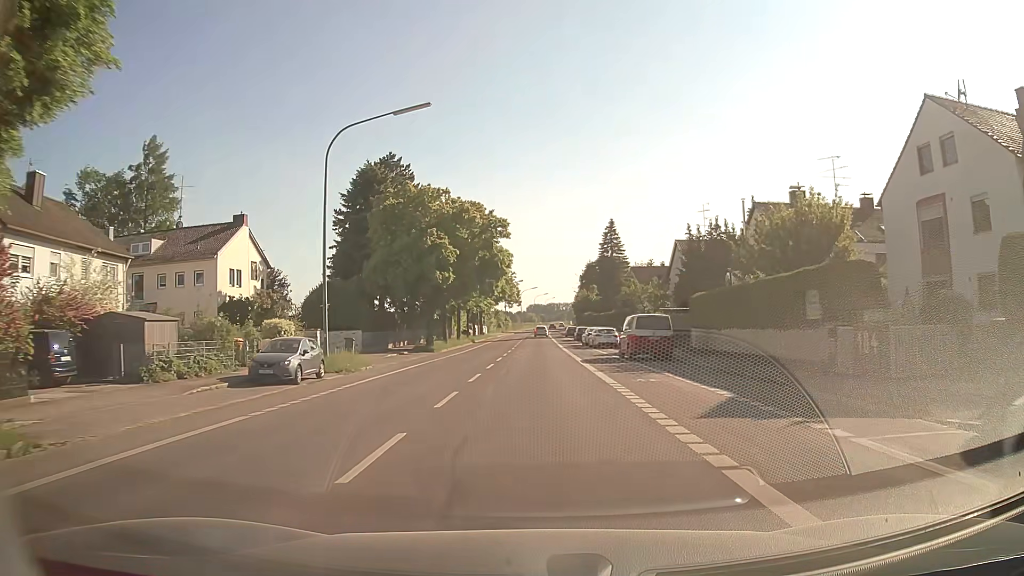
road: secondary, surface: asphalt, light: Day
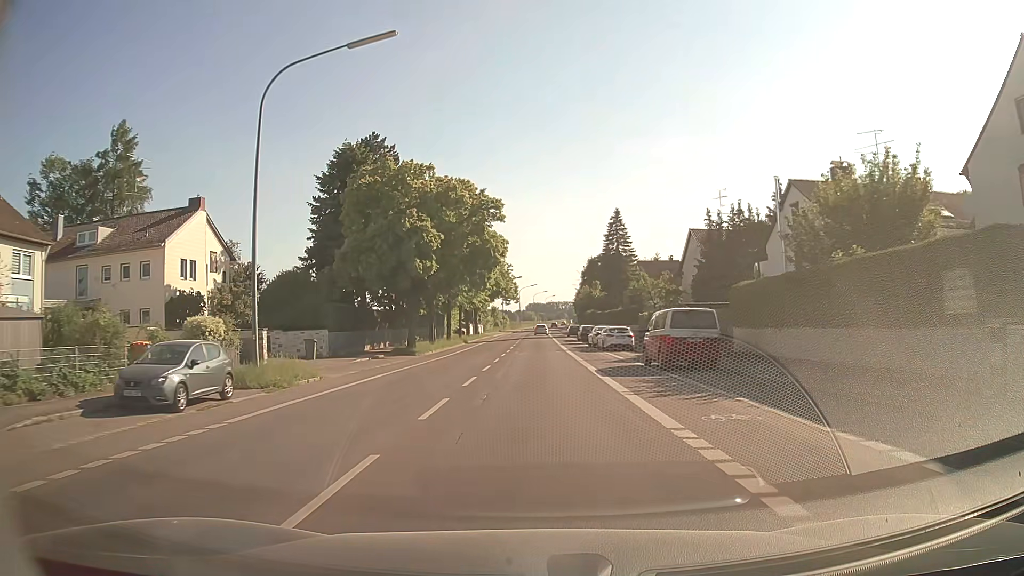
(0.0, +7.5) m; 0°
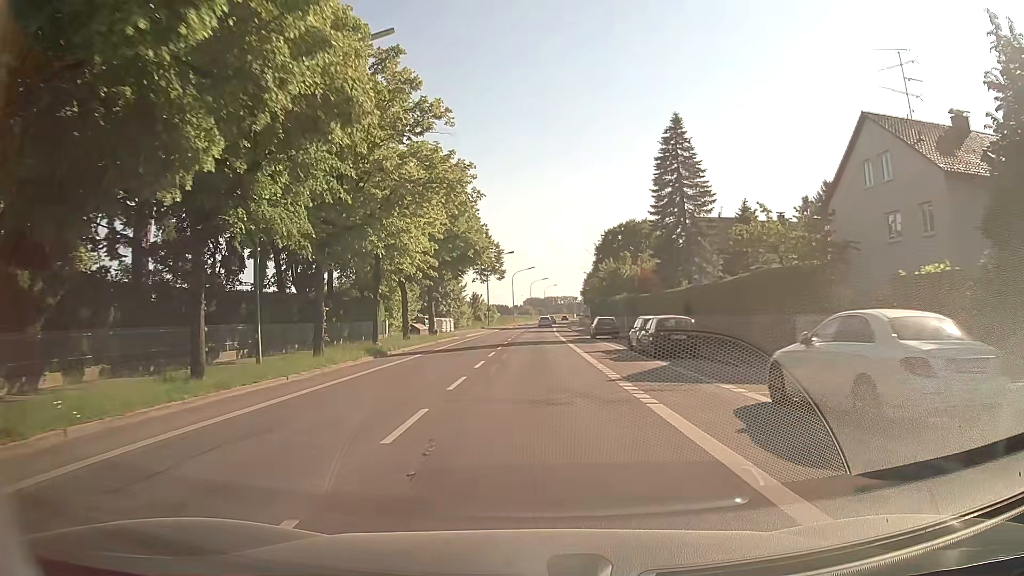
(-0.1, +38.5) m; 0°
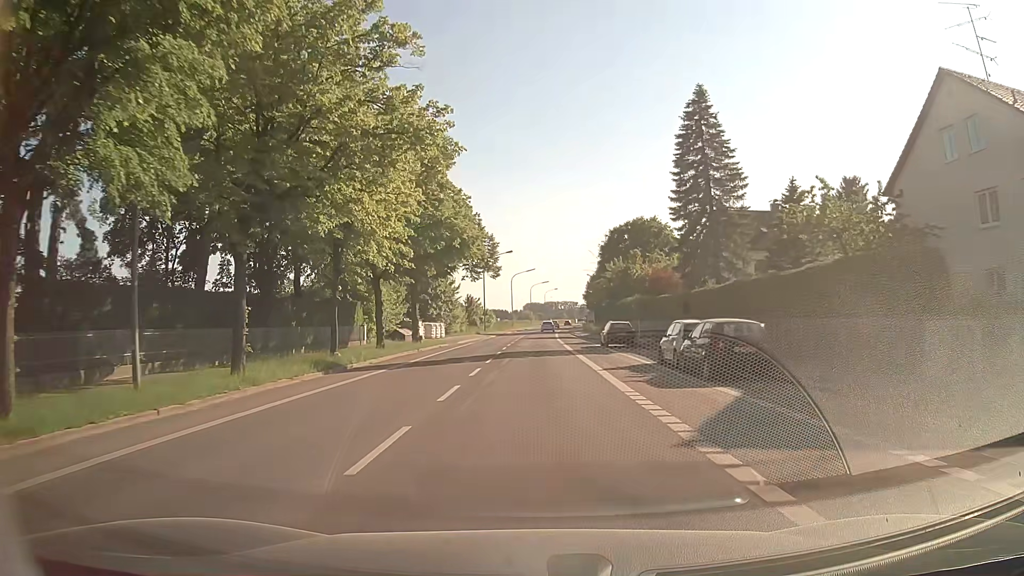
(-0.1, +7.4) m; 0°
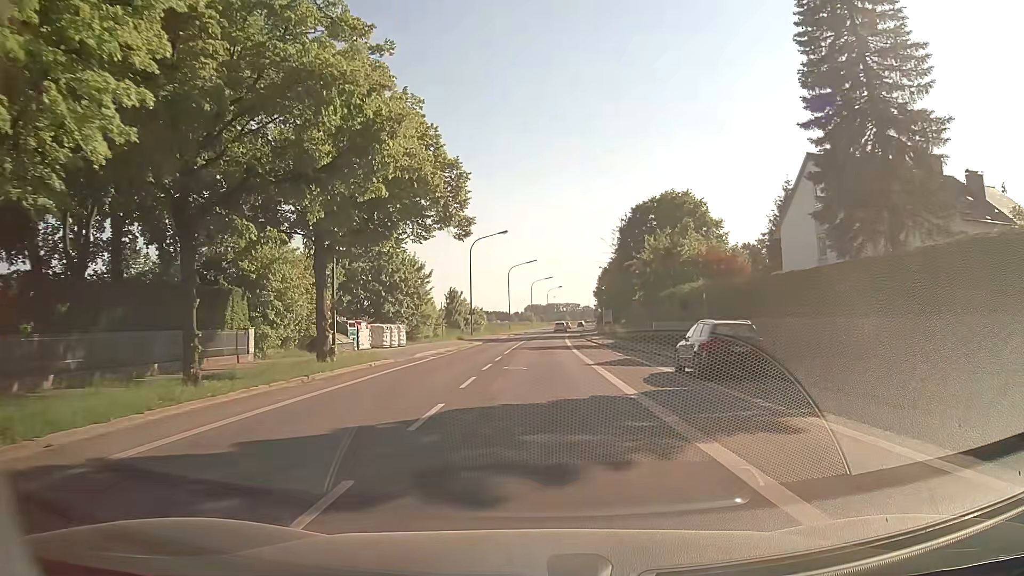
(-0.2, +21.0) m; -1°
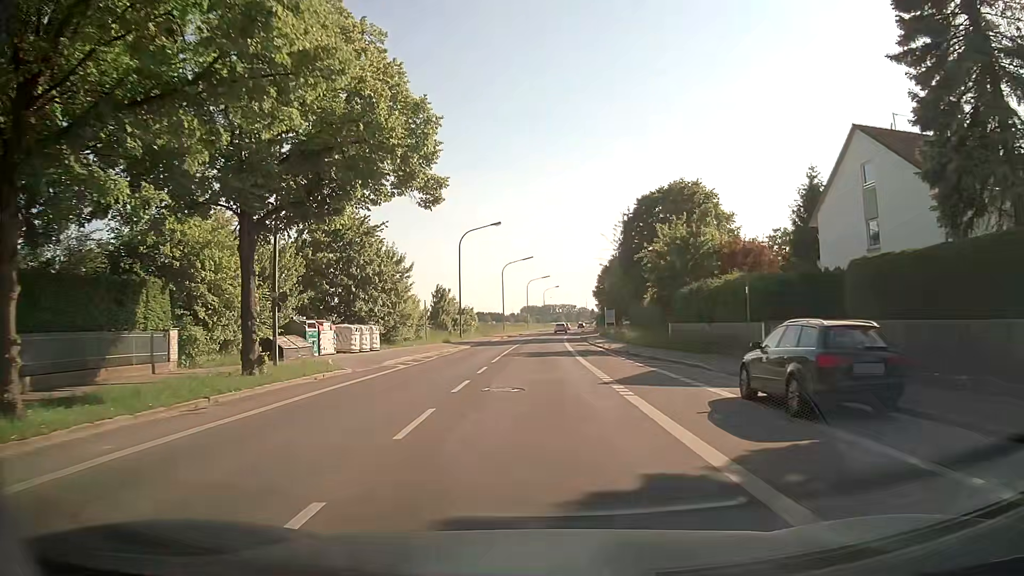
(0.0, +6.6) m; 0°
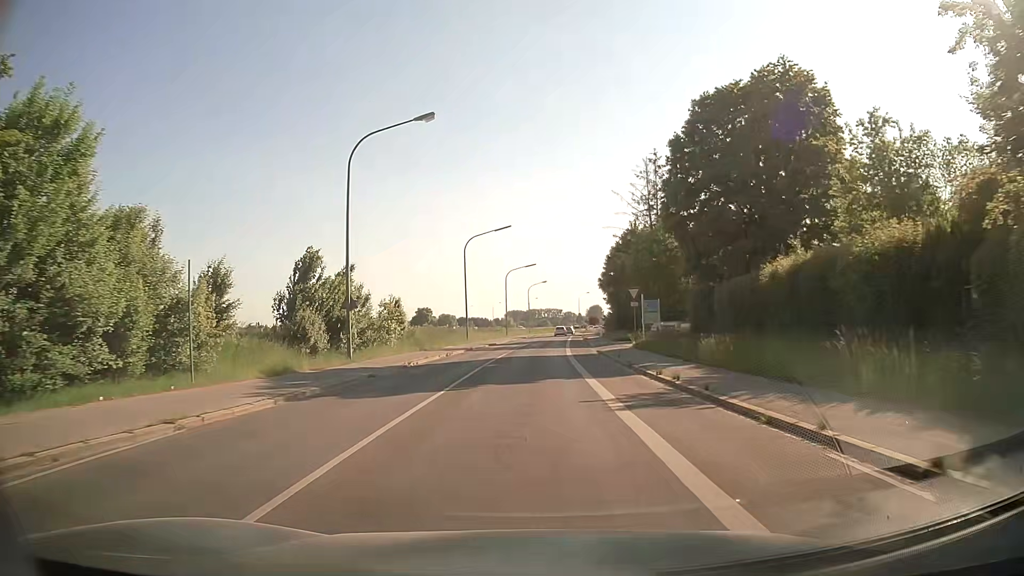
(+0.5, +34.1) m; +2°
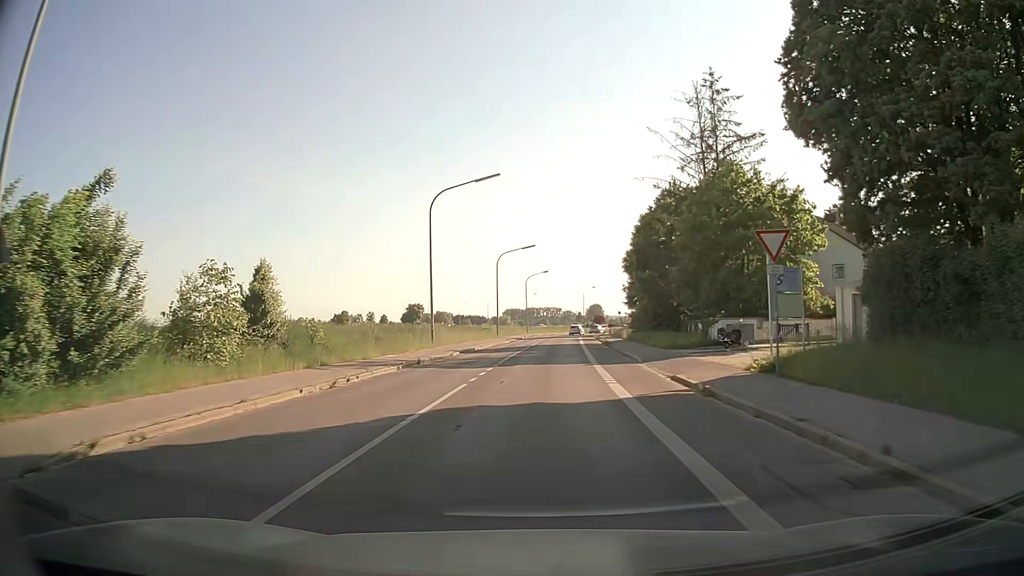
(-0.1, +21.4) m; 0°
(0, +10) (0, +20) (0, +30) (+1, +40) (+1, +50) (+2, +60) (+3, +70) (+3, +80) (+4, +90) (+6, +100) m
